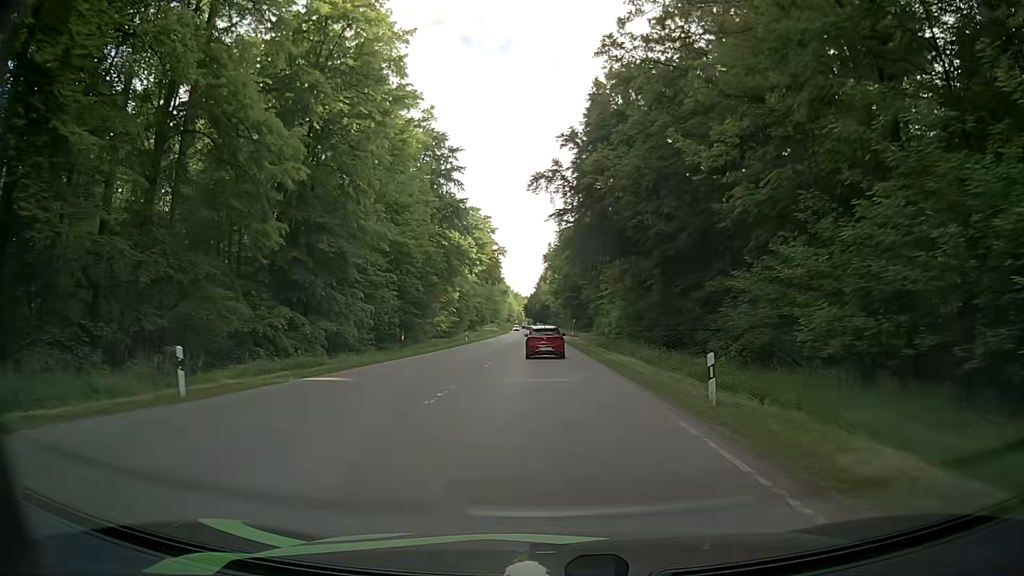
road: secondary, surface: asphalt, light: Day
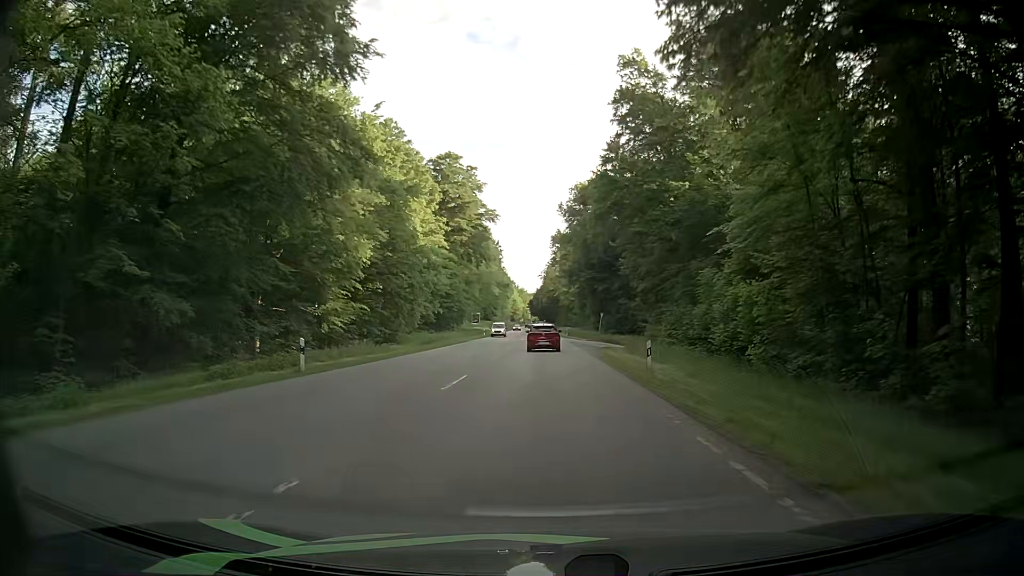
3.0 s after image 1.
(-0.2, +46.4) m; -1°
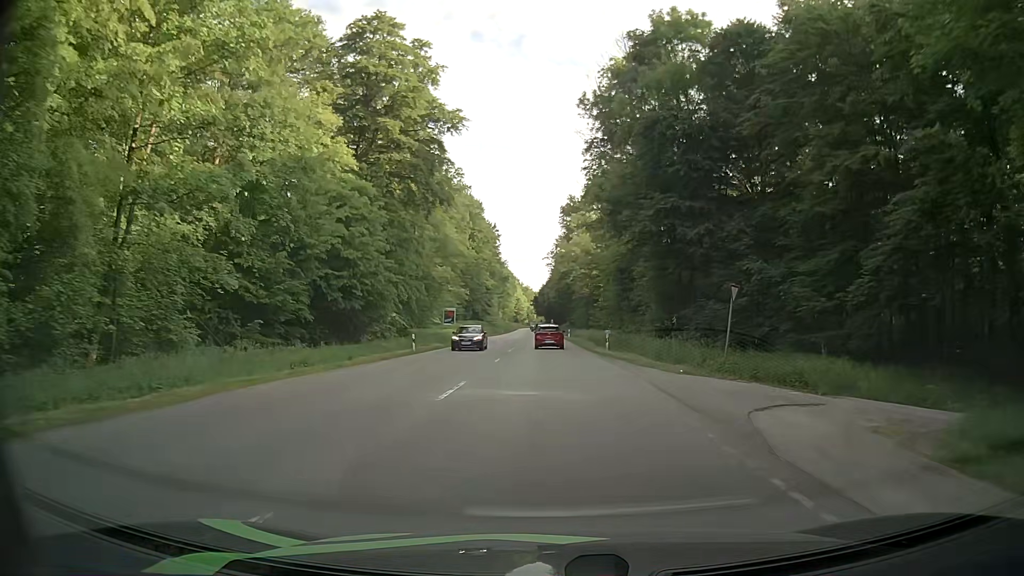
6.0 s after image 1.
(+0.1, +49.5) m; 0°
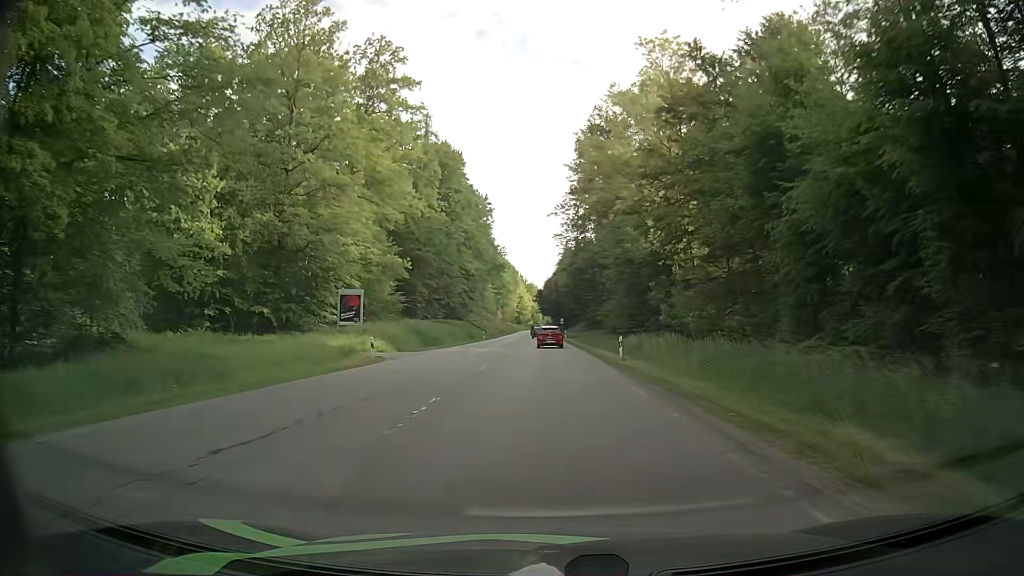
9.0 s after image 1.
(-0.1, +52.2) m; 0°
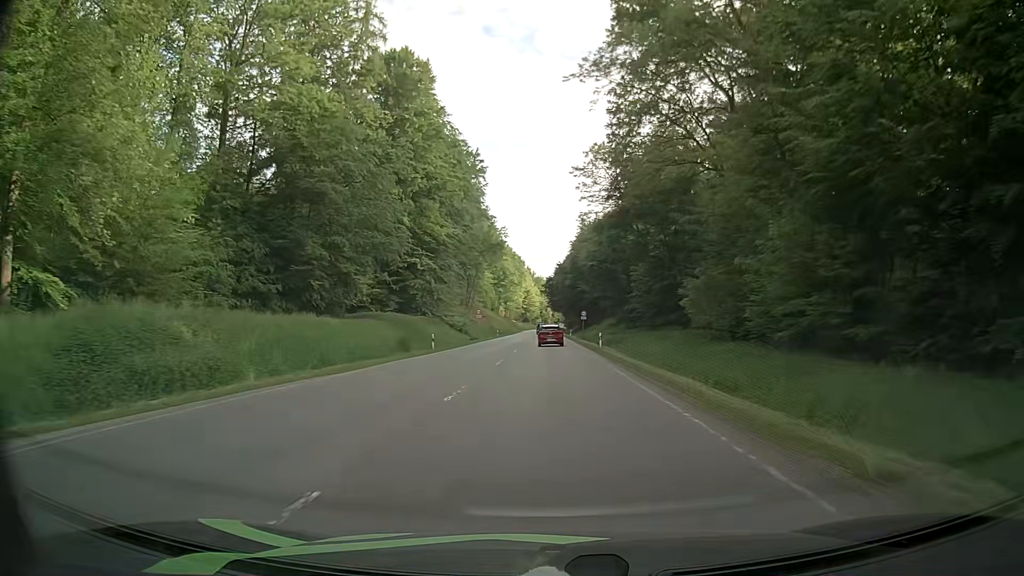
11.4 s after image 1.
(-0.4, +43.5) m; -1°
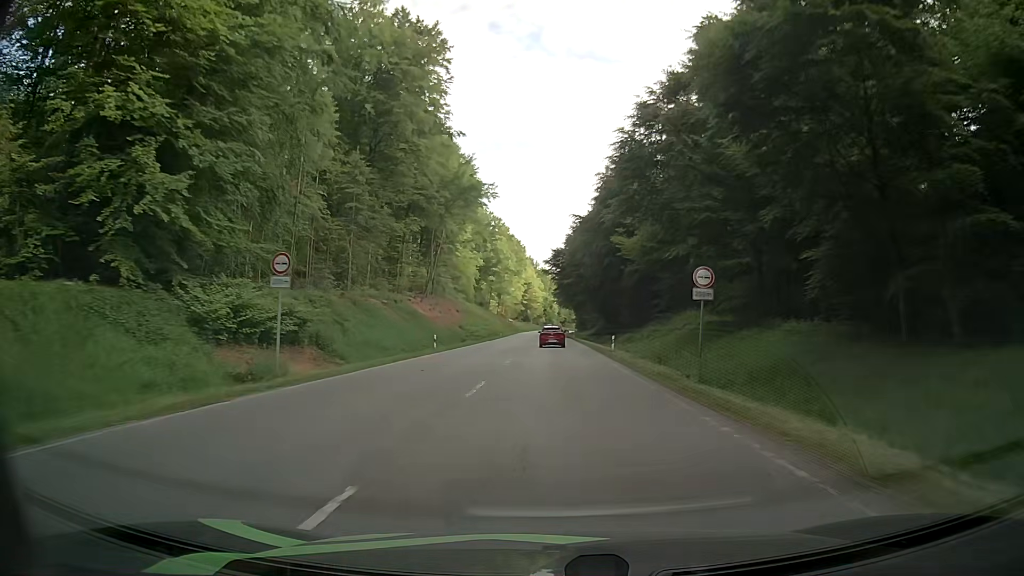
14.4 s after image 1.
(-0.1, +56.5) m; 0°
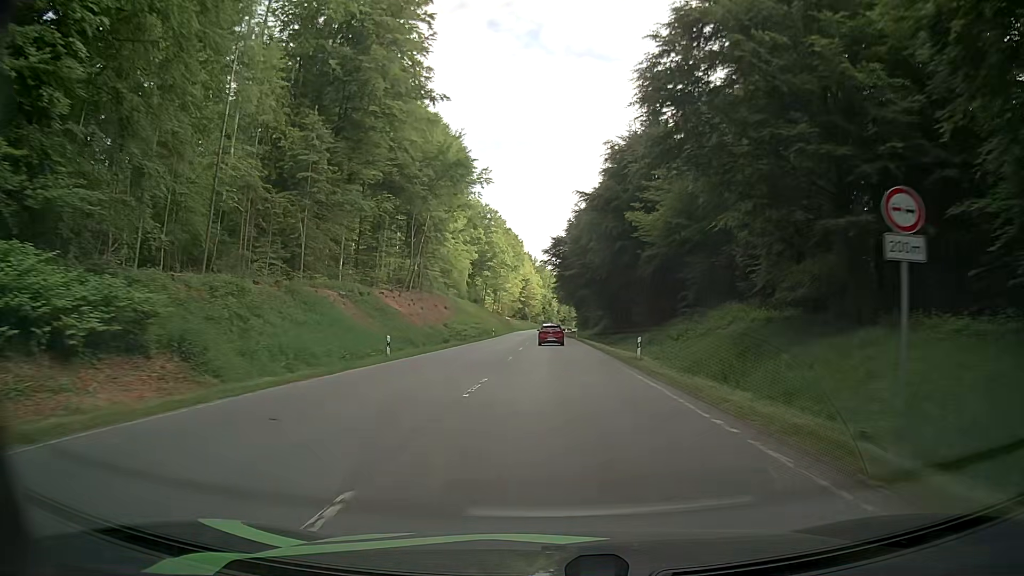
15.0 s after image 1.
(0.0, +11.6) m; 0°
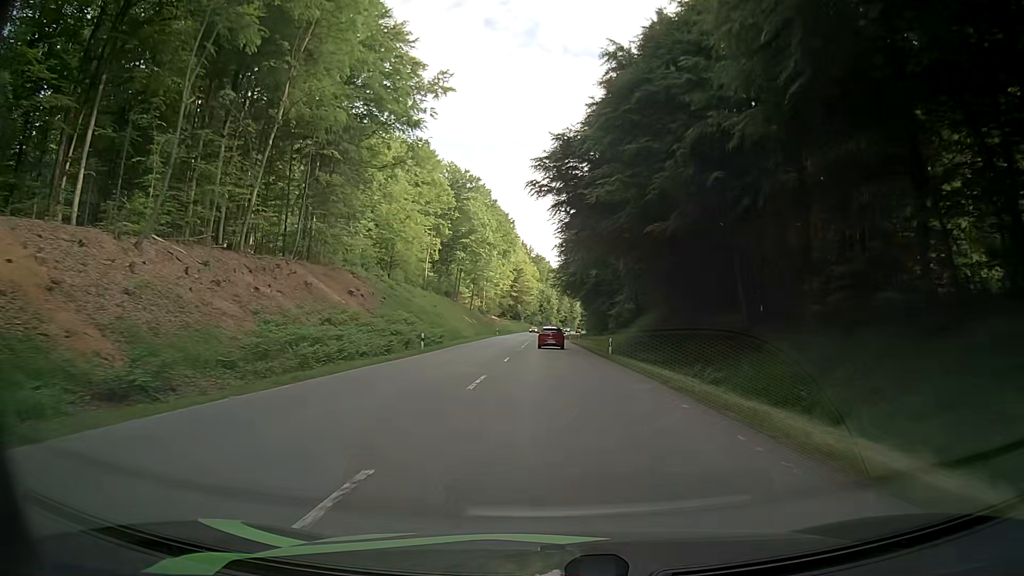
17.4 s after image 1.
(+0.1, +47.2) m; 0°
(0, +10) (0, +20) (0, +30) (0, +40) (0, +50) (0, +60) (0, +70) (0, +80) (0, +90) (0, +100) m
